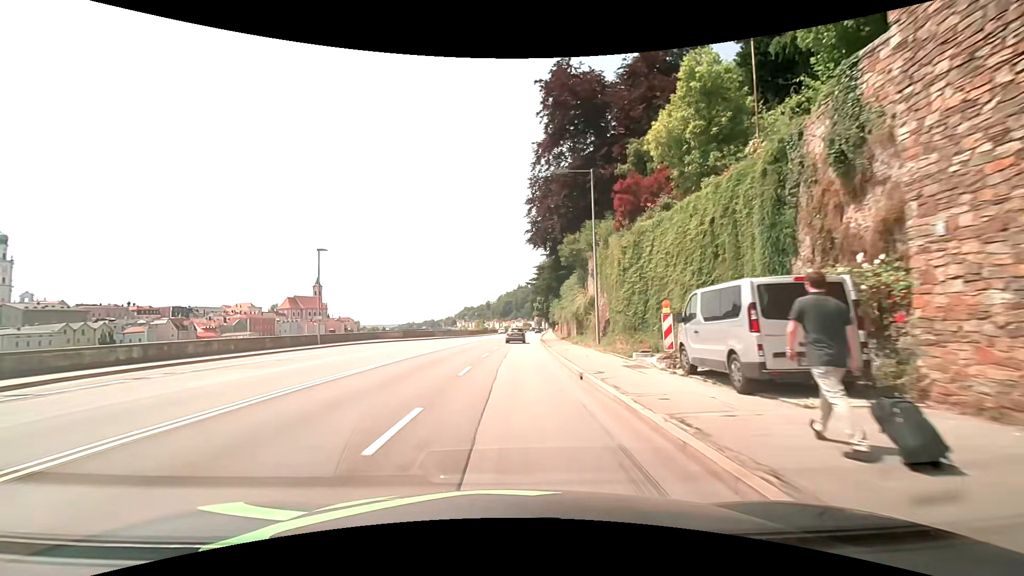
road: primary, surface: asphalt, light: Day
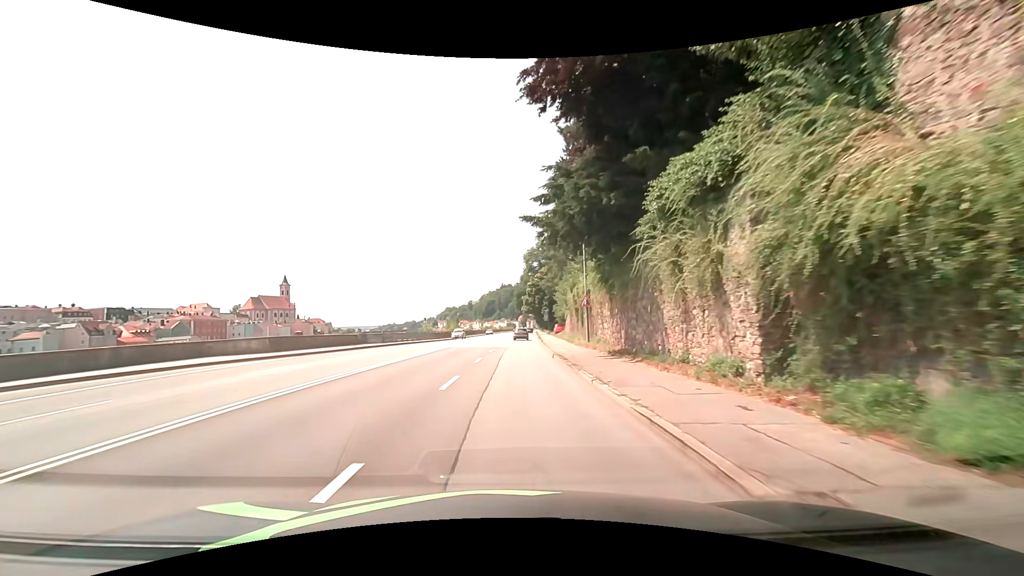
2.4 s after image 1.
(+0.4, +30.5) m; +2°
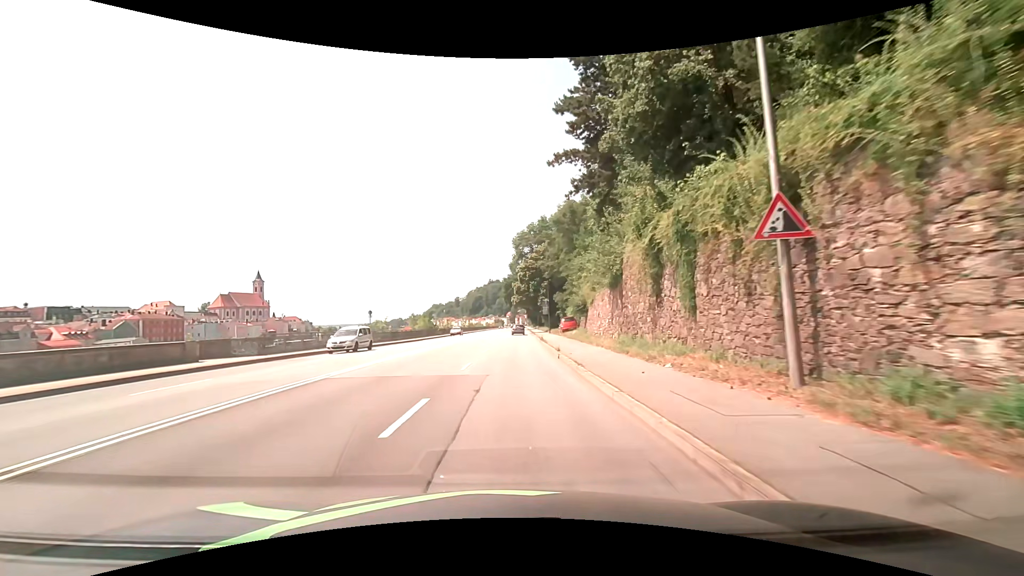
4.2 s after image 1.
(+0.2, +22.8) m; 0°
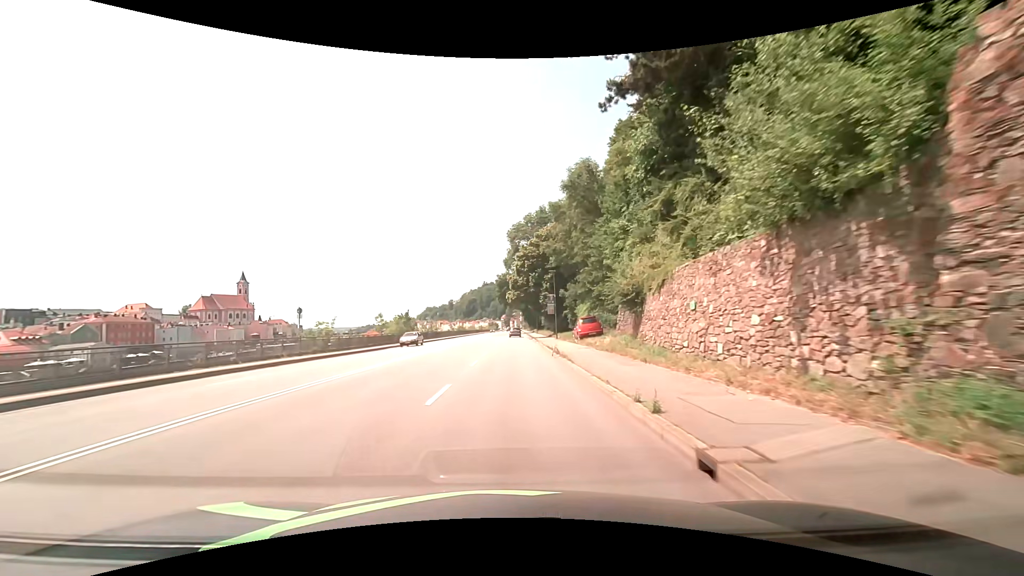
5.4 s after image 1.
(+0.3, +15.2) m; +1°
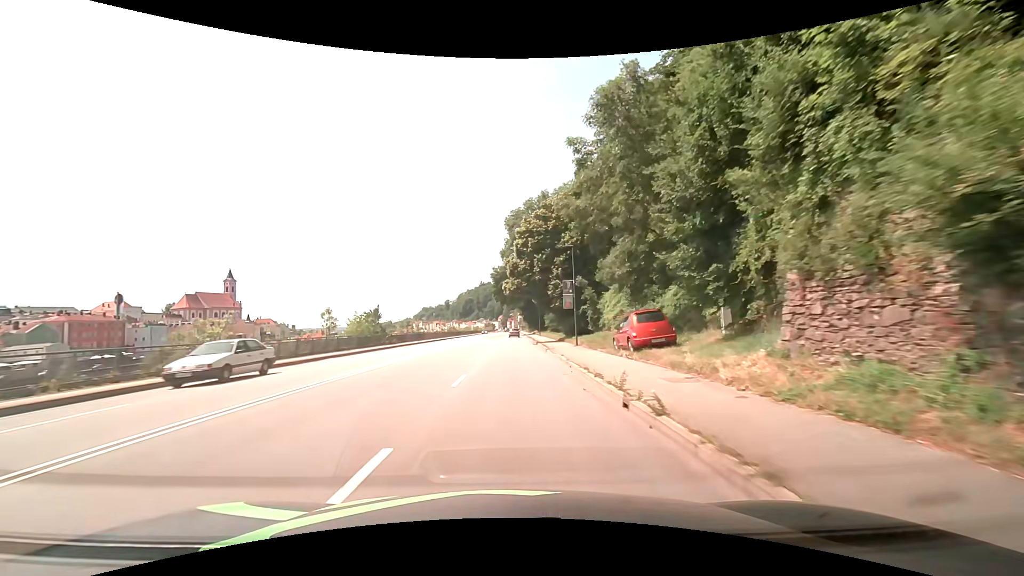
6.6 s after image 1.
(+0.1, +15.2) m; 0°
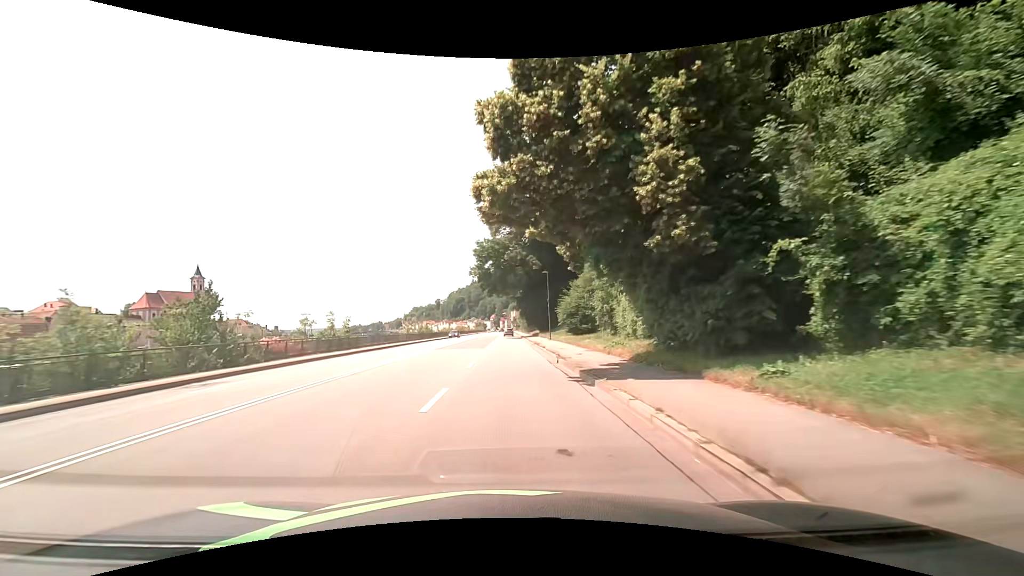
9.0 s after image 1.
(+0.4, +30.4) m; +1°
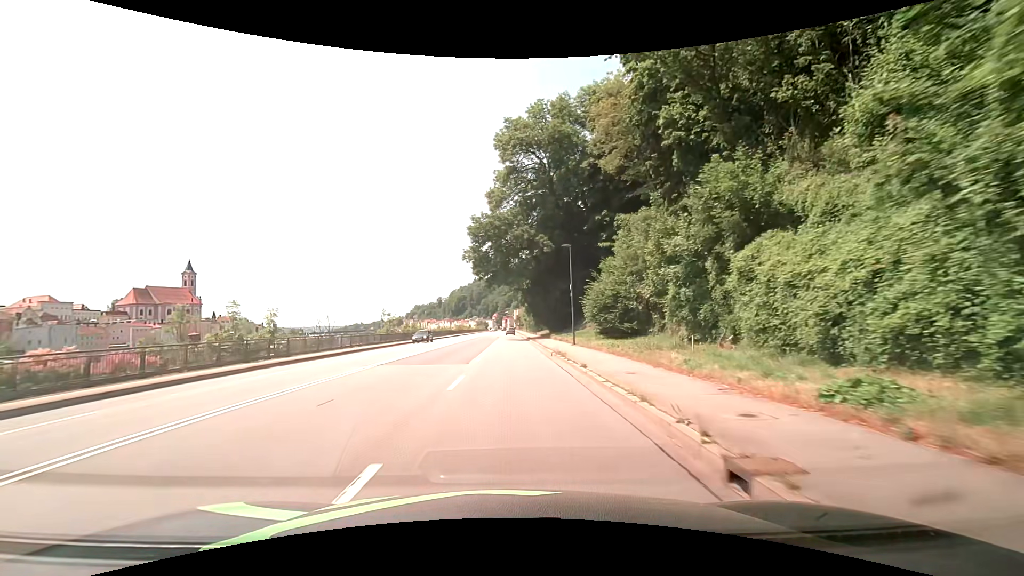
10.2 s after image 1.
(-0.1, +15.2) m; -1°
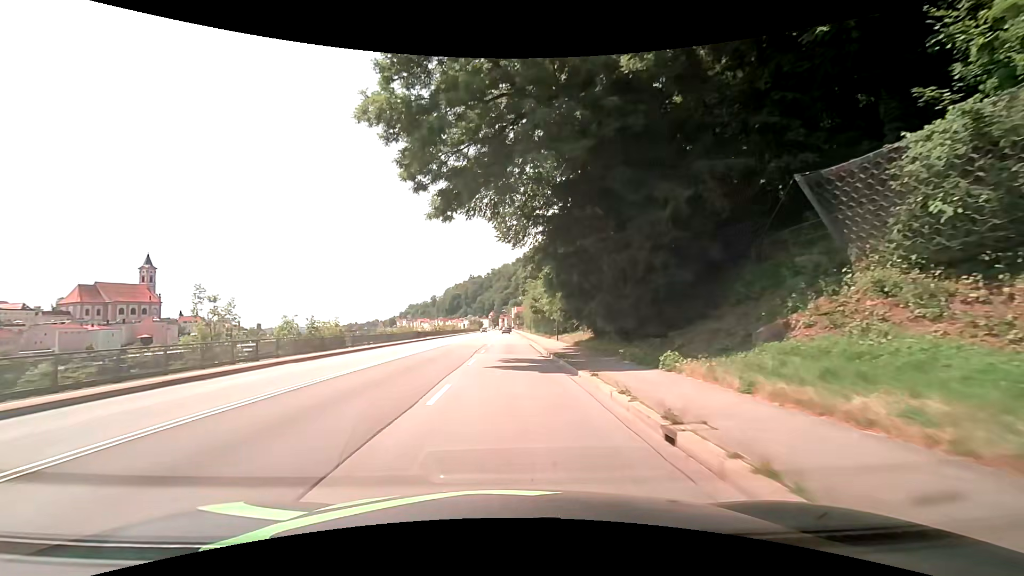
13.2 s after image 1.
(+0.3, +38.2) m; +1°
(0, +10) (0, +20) (0, +30) (0, +40) (0, +50) (0, +60) (0, +70) (0, +80) (0, +90) (0, +100) m
